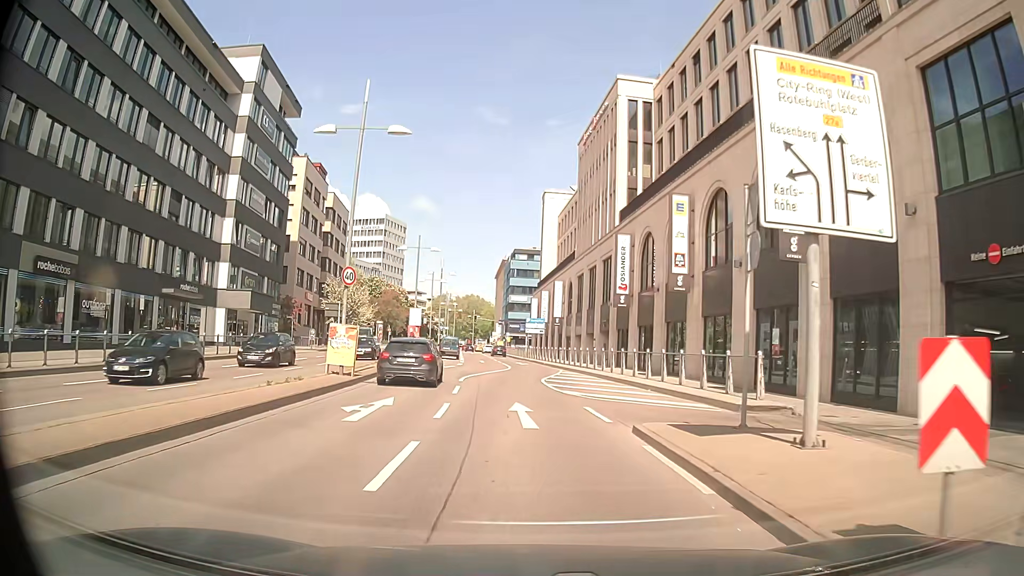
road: primary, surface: asphalt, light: Day
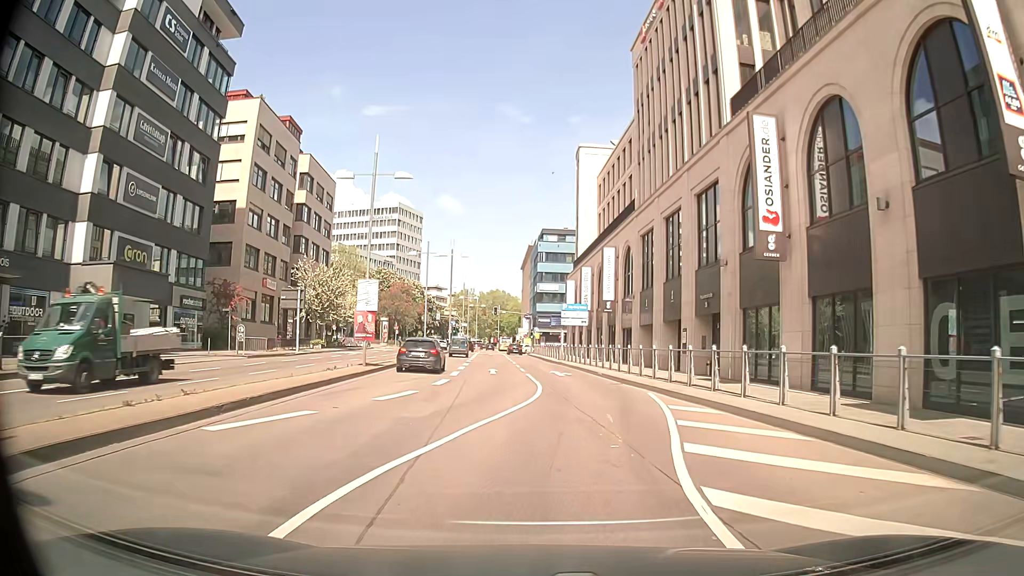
(-0.7, +21.7) m; -3°
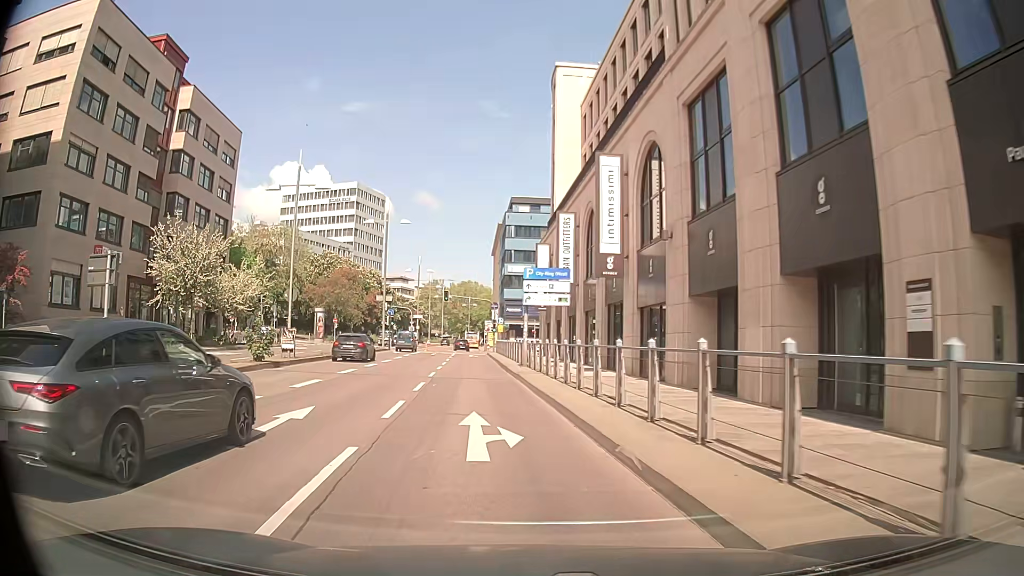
(+1.5, +22.1) m; +1°
